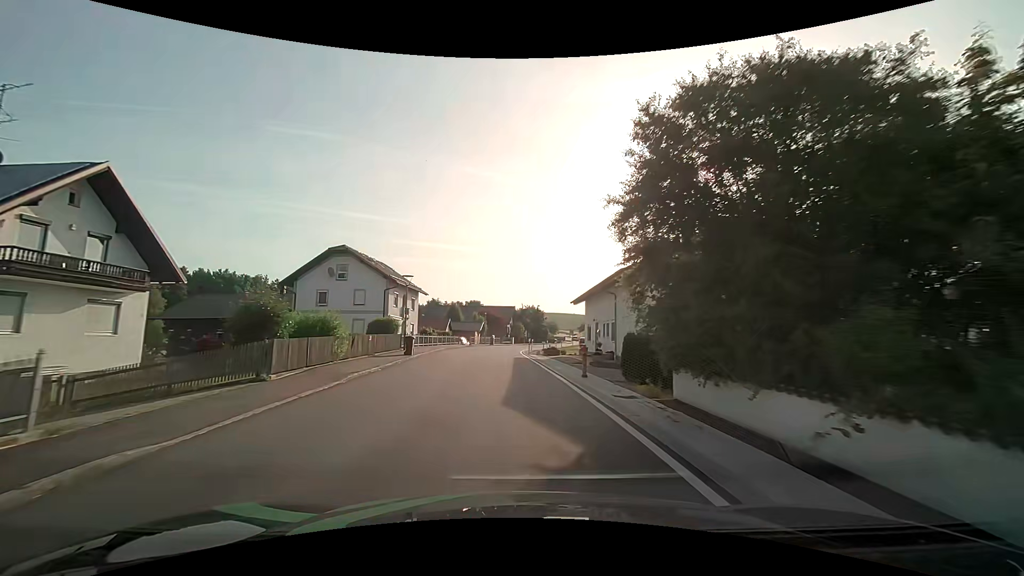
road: secondary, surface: asphalt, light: Day
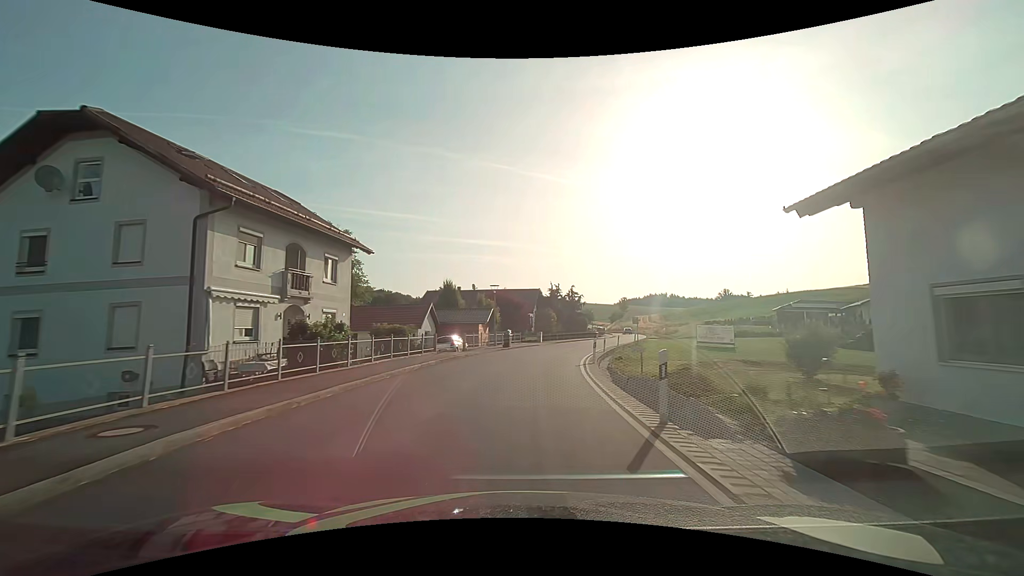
(-1.1, +28.8) m; -2°
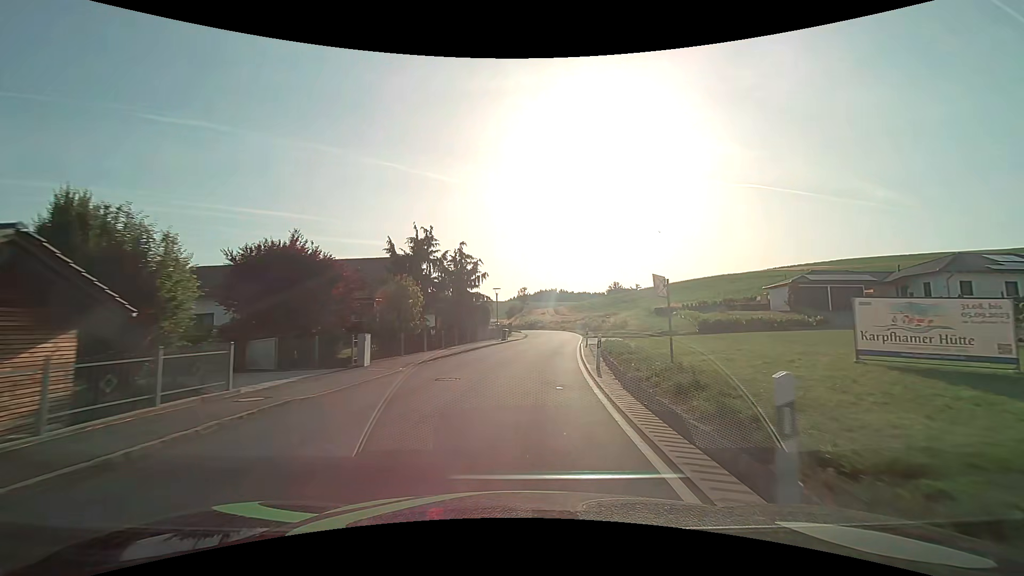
(+3.4, +34.7) m; +12°
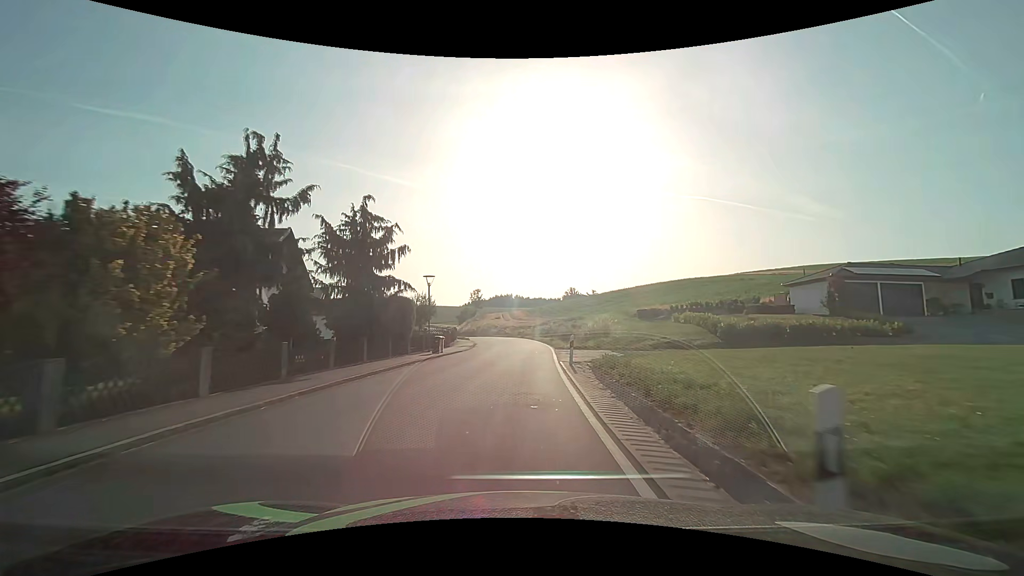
(+0.7, +14.2) m; +5°
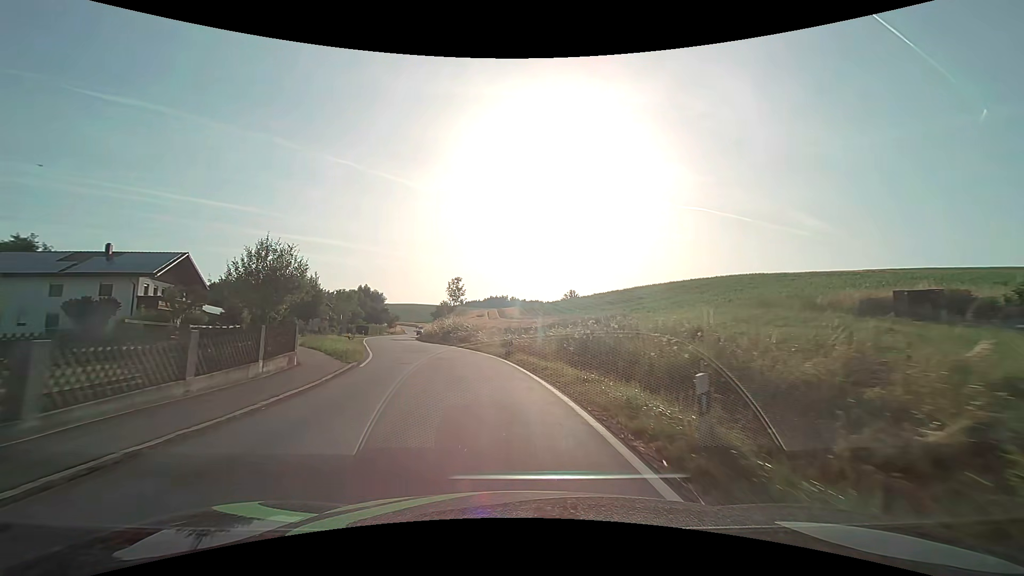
(+0.8, +36.6) m; +1°
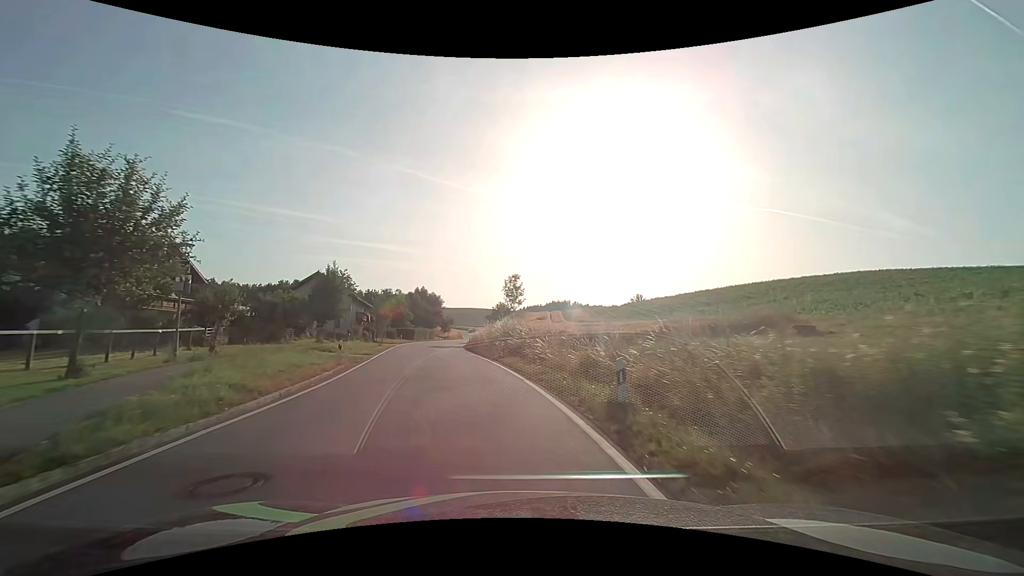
(-0.8, +15.1) m; -7°
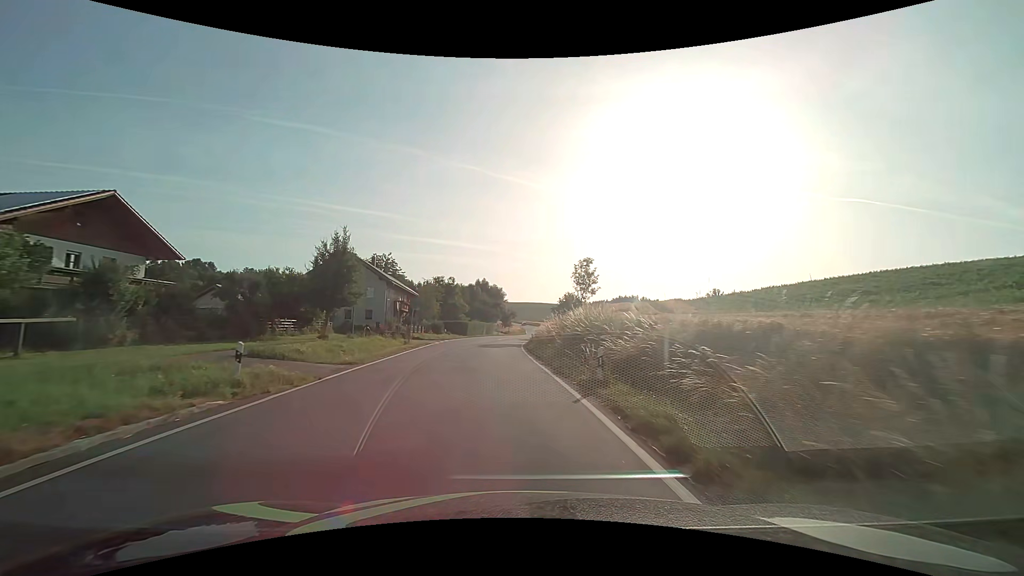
(-1.1, +15.3) m; -8°
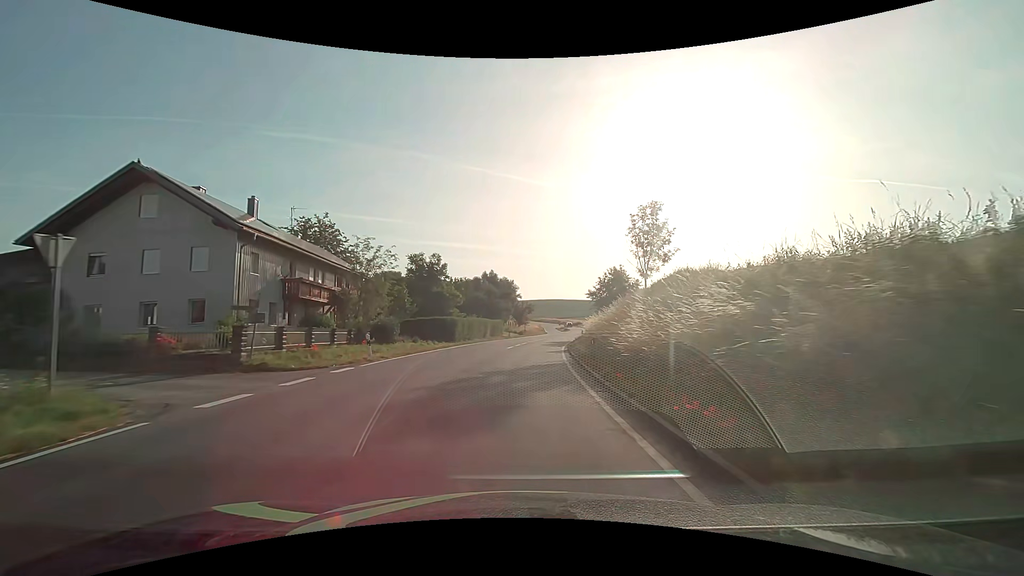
(-0.8, +31.8) m; -1°
(0, +10) (0, +20) (+1, +30) (+2, +40) (+3, +50) (+5, +60) (+6, +70) (+8, +79) (+9, +89) (+11, +99) m
